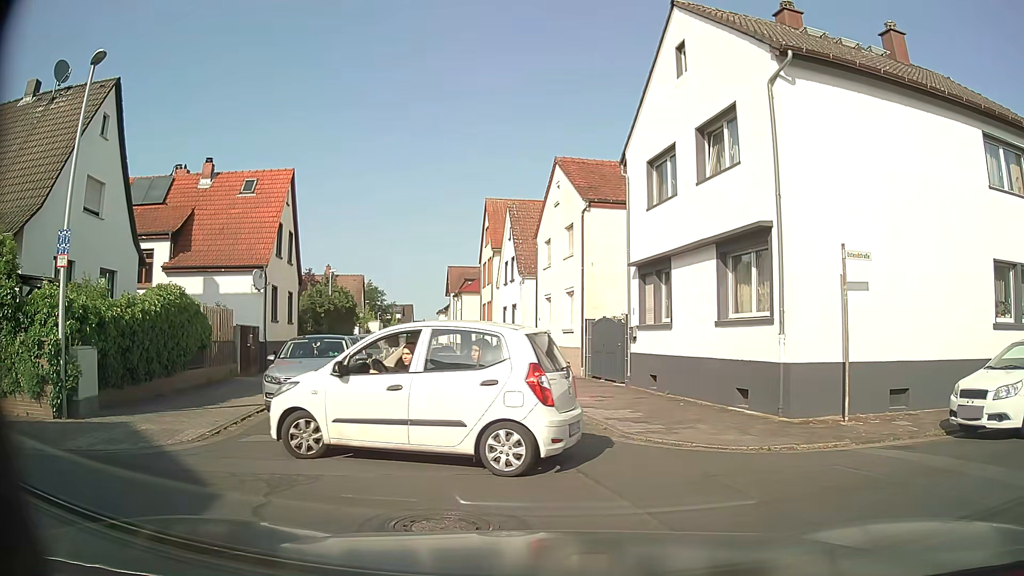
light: Day
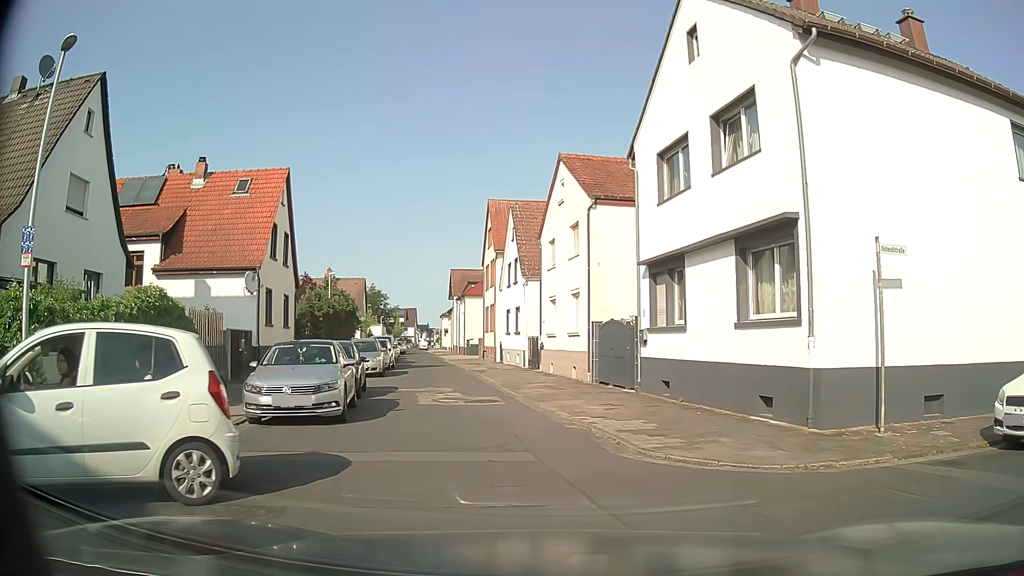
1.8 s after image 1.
(0.0, +1.3) m; 0°
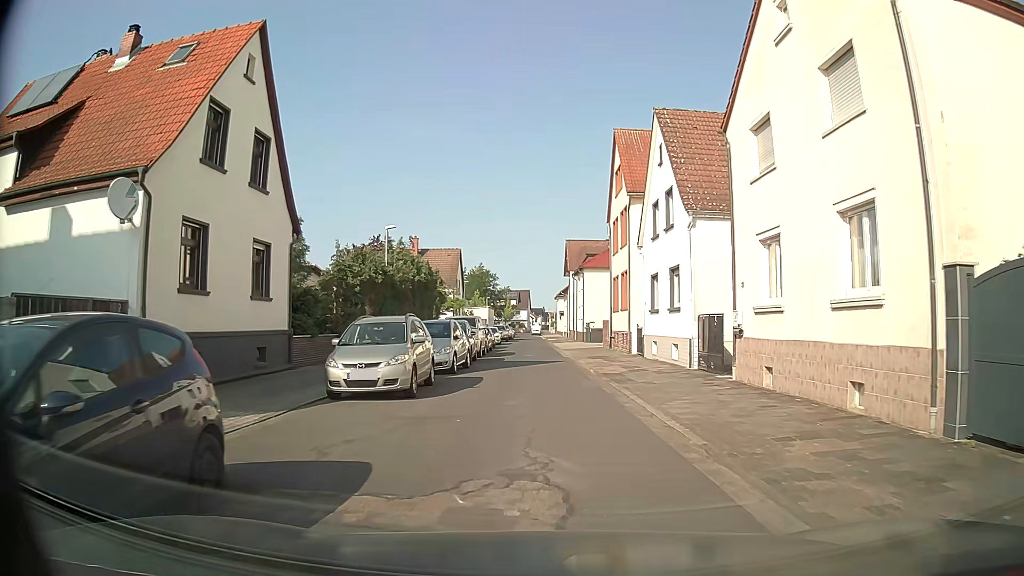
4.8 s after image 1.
(-1.9, +15.6) m; -12°
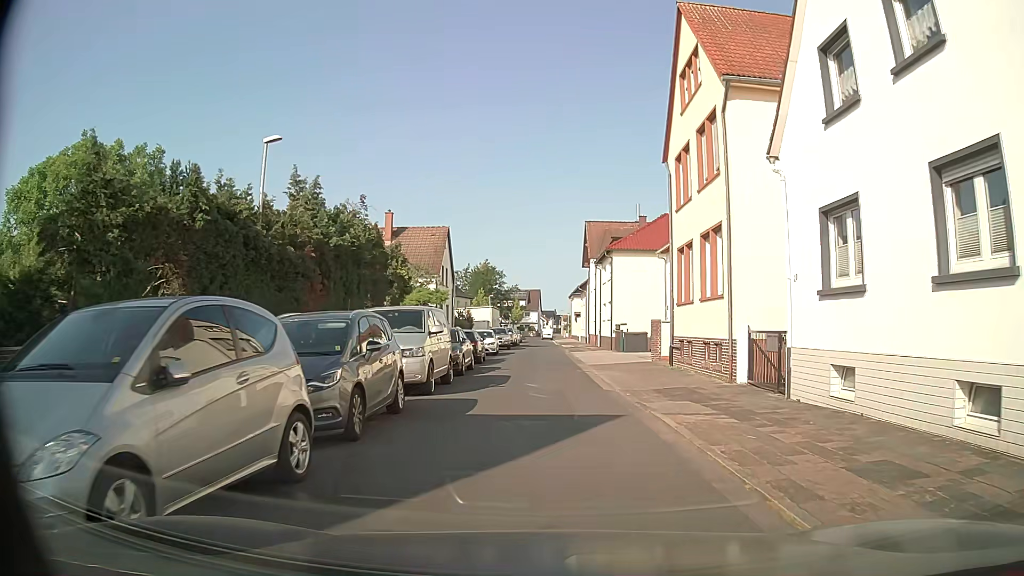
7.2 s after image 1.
(+0.2, +16.4) m; 0°
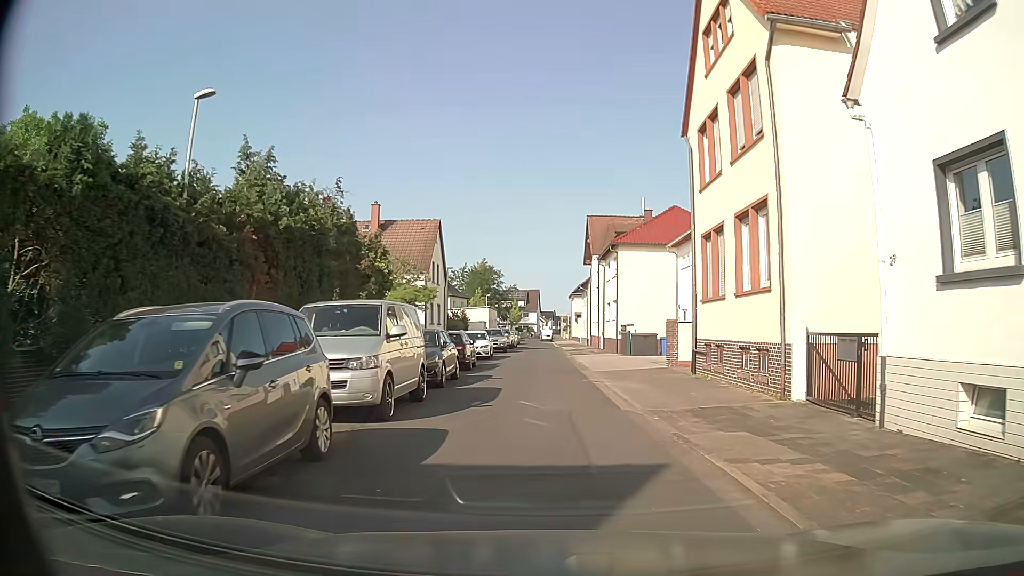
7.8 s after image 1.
(+0.1, +3.9) m; 0°
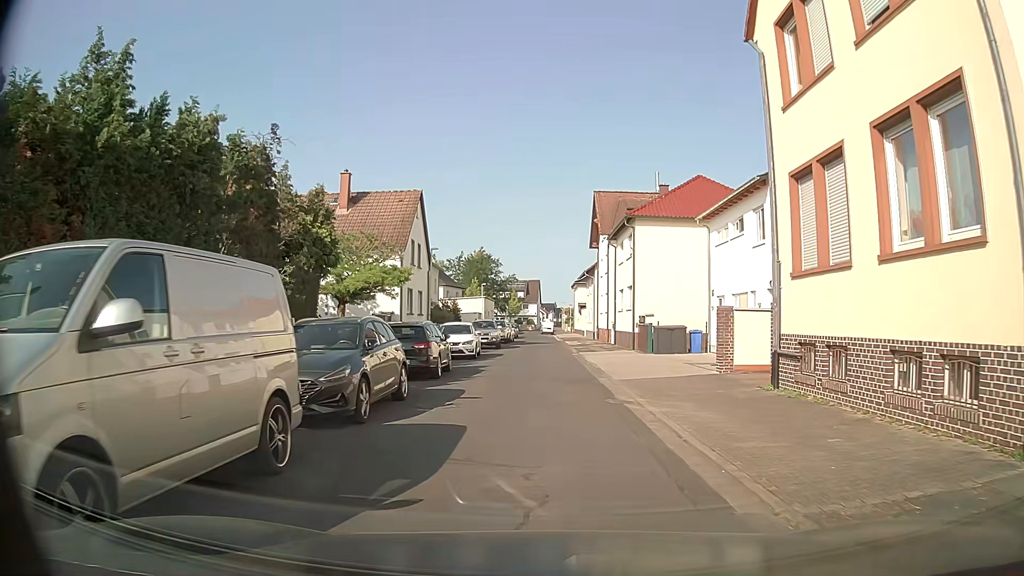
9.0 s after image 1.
(0.0, +7.5) m; +1°
